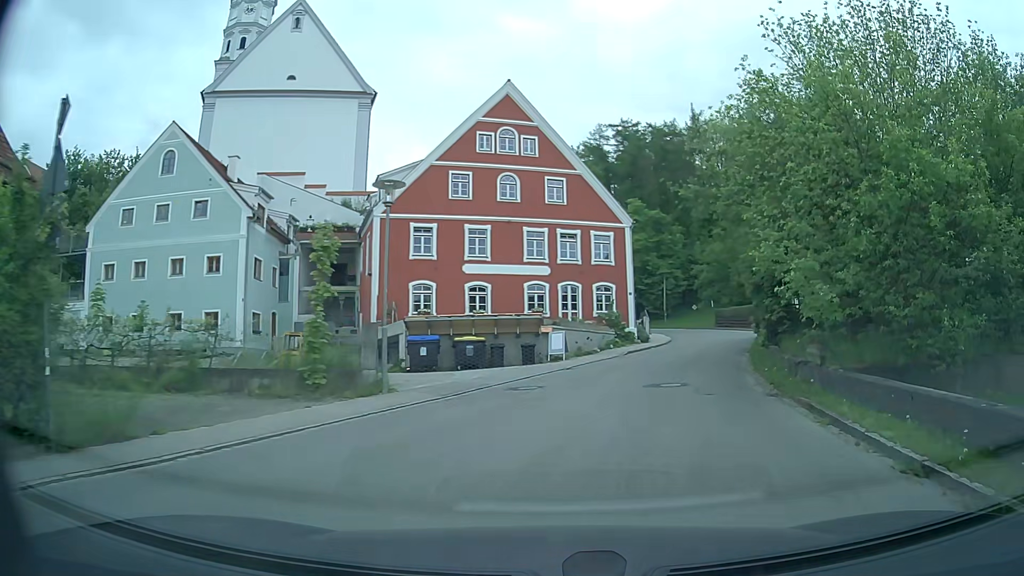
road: tertiary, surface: asphalt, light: Day
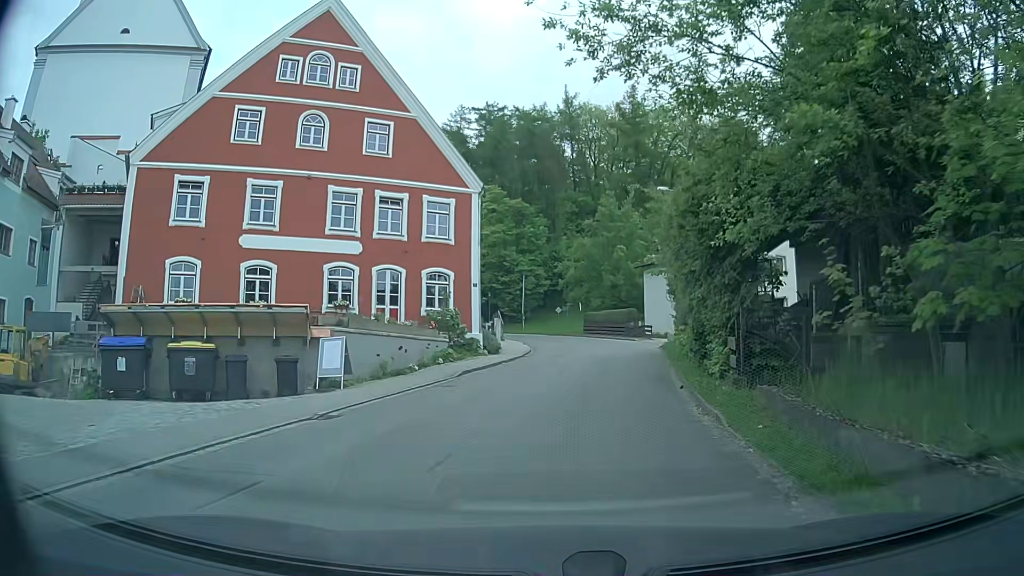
(+1.9, +11.4) m; +13°
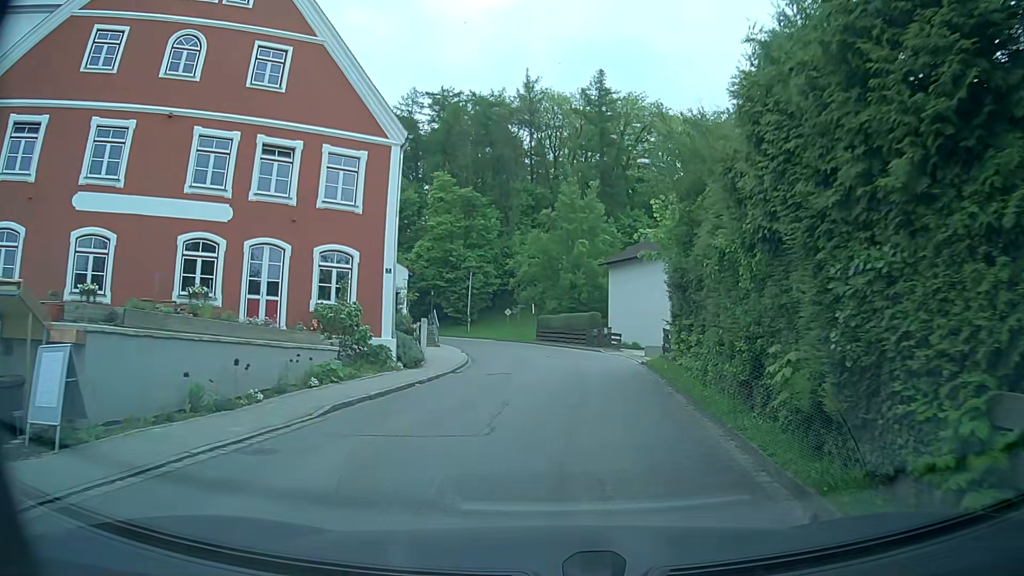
(+0.3, +8.2) m; +3°
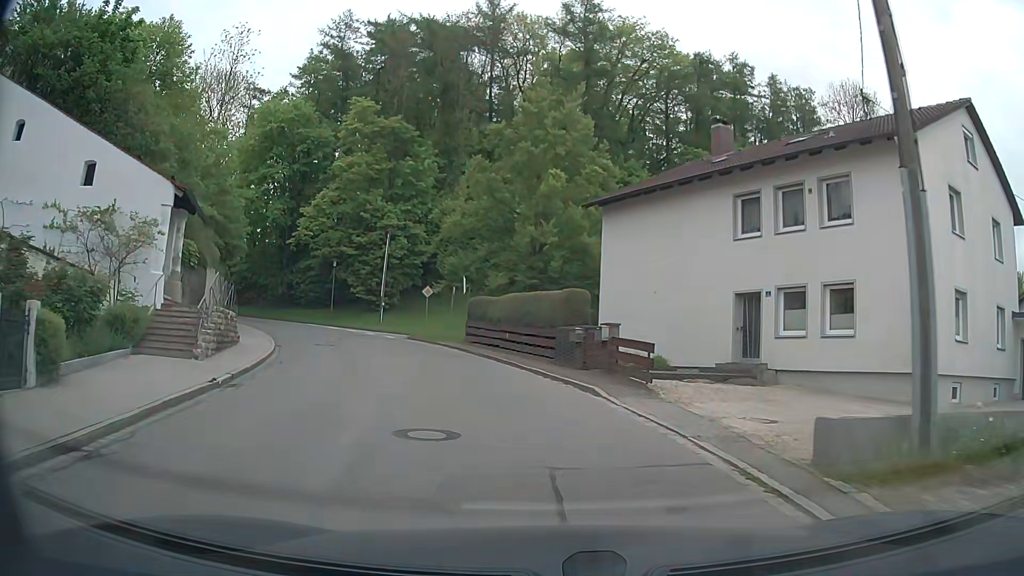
(+1.6, +22.6) m; +4°
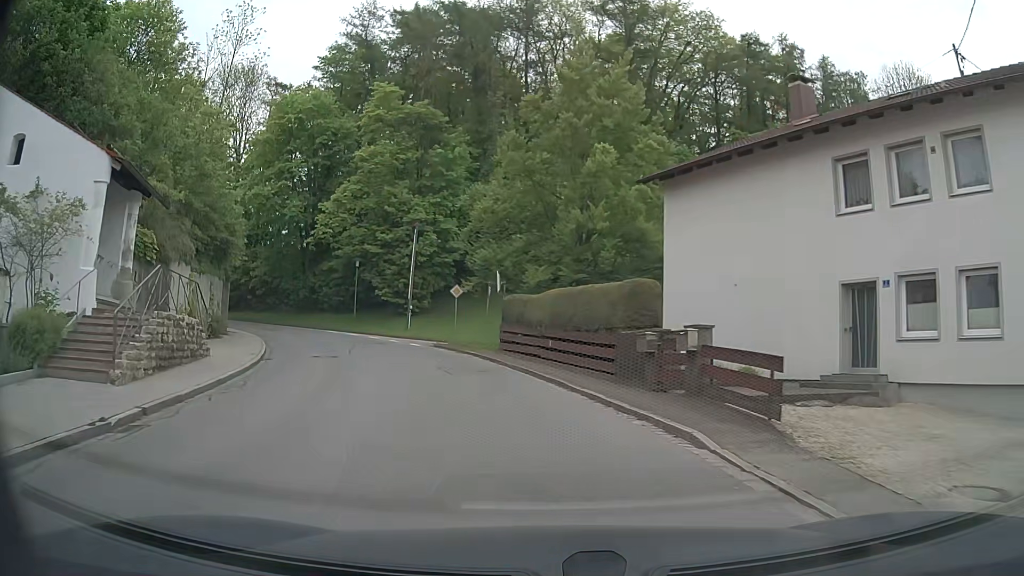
(-0.1, +4.9) m; -4°
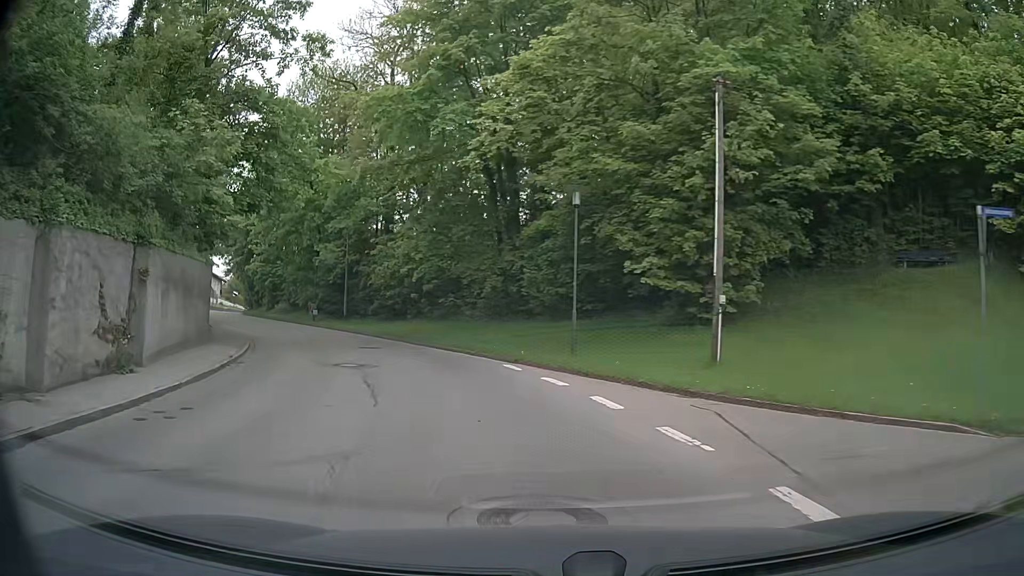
(-4.9, +25.7) m; -24°
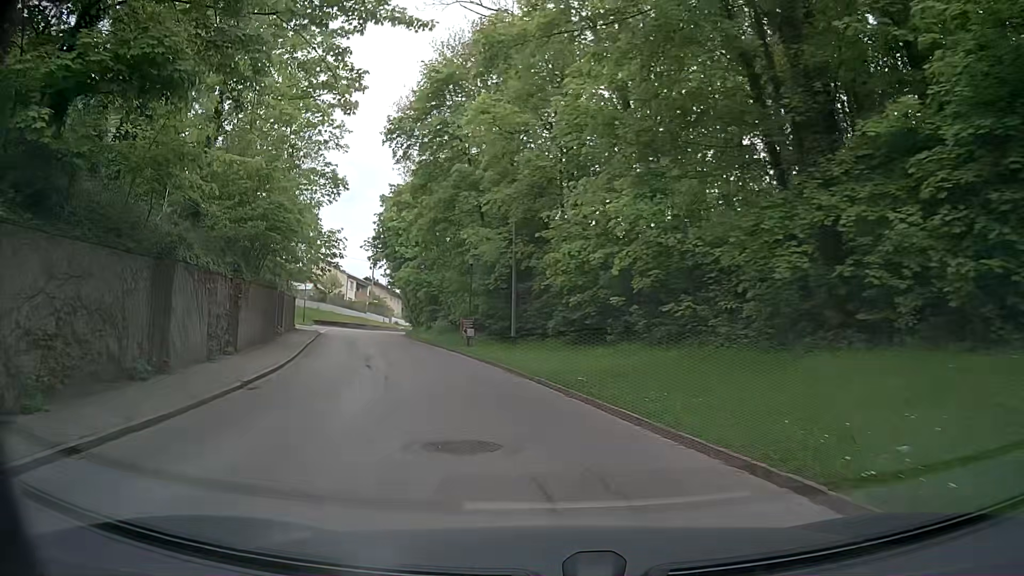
(-2.1, +15.6) m; -17°
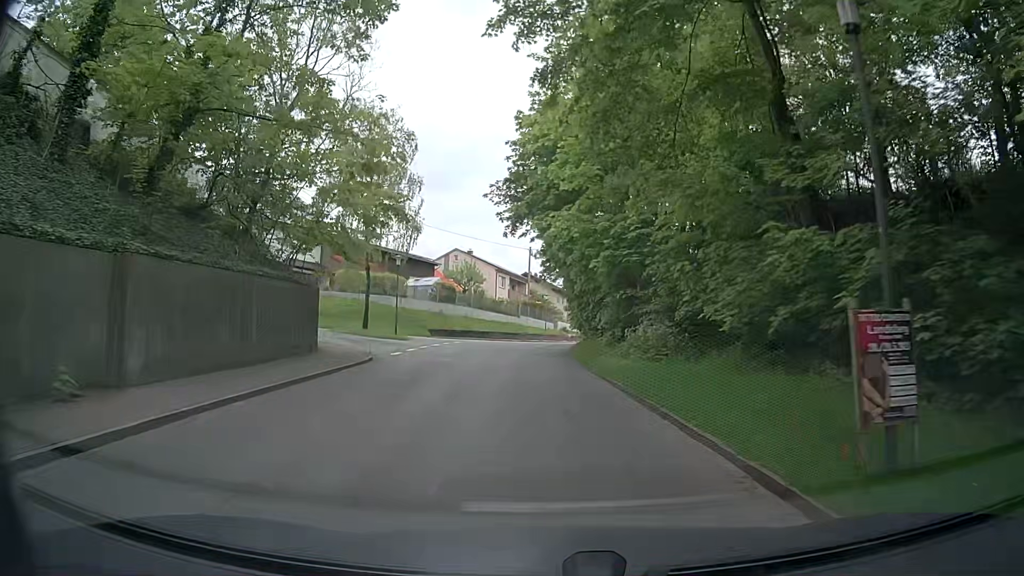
(-4.6, +26.7) m; -14°
(0, +10) (-1, +20) (-1, +30) (-1, +40) (0, +50) (+1, +60) (+4, +70) (+6, +79) (+9, +89) (+12, +98) m
